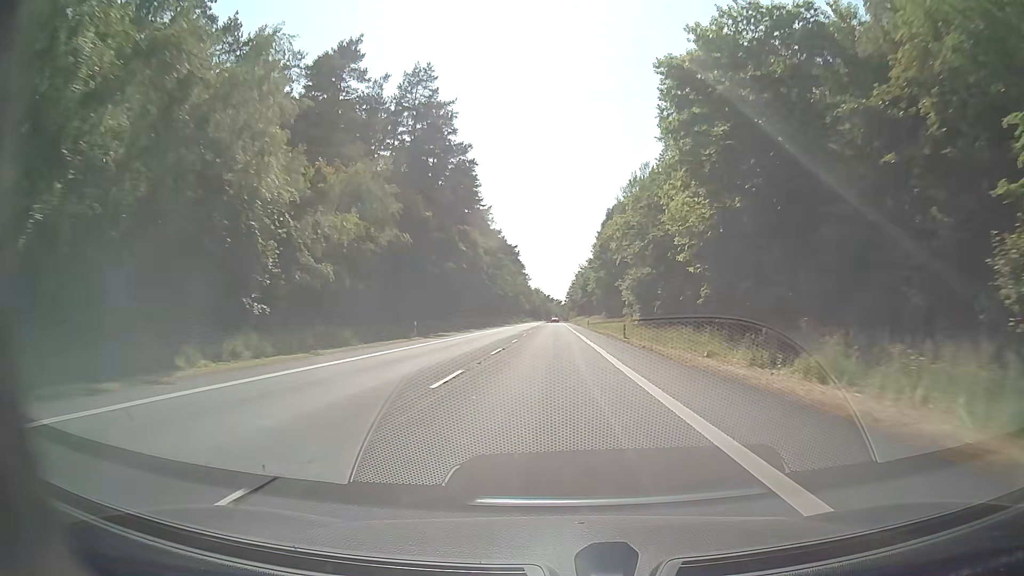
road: secondary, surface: asphalt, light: Day
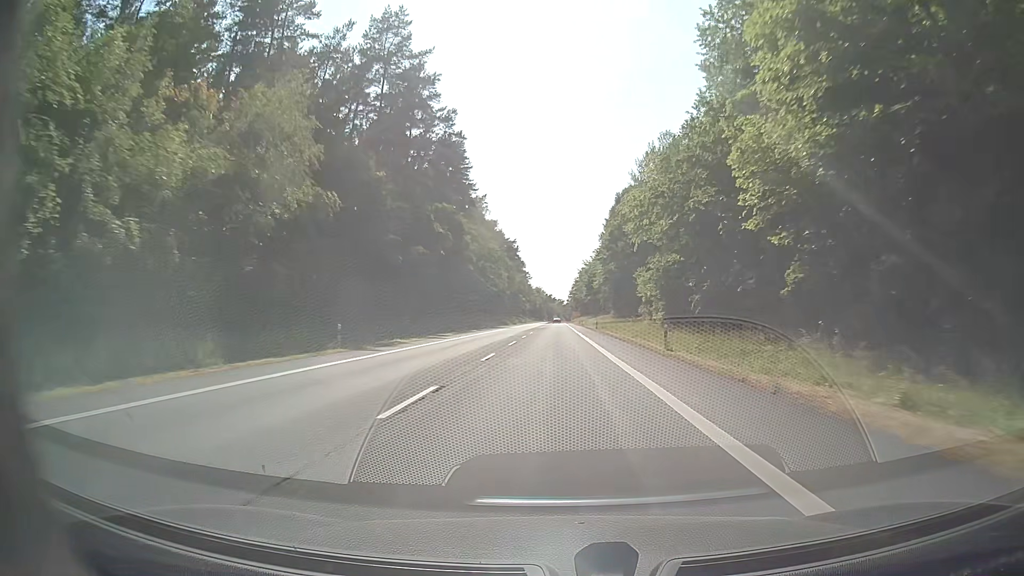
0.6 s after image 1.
(0.0, +15.9) m; 0°
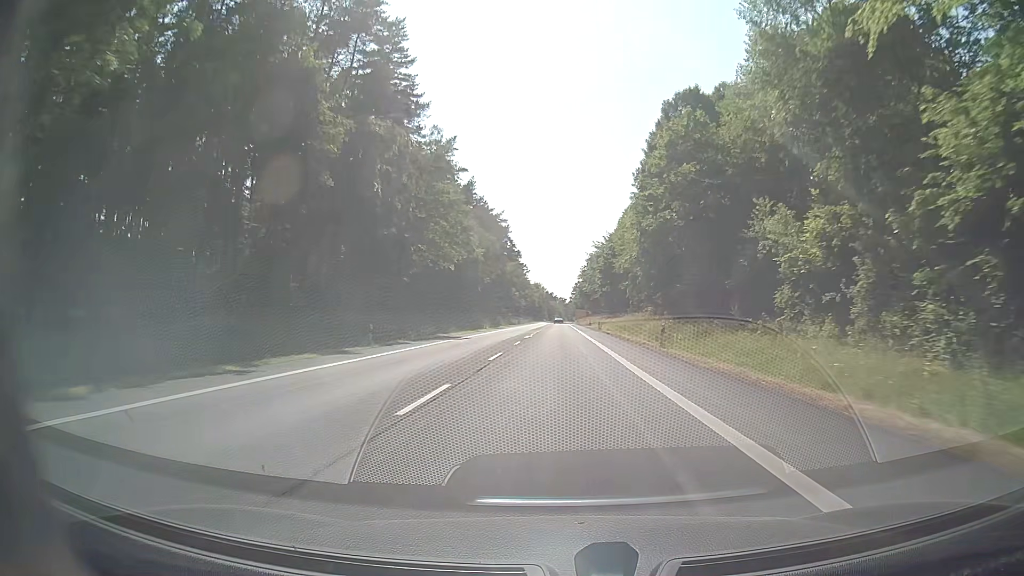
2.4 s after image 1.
(-0.2, +47.6) m; 0°
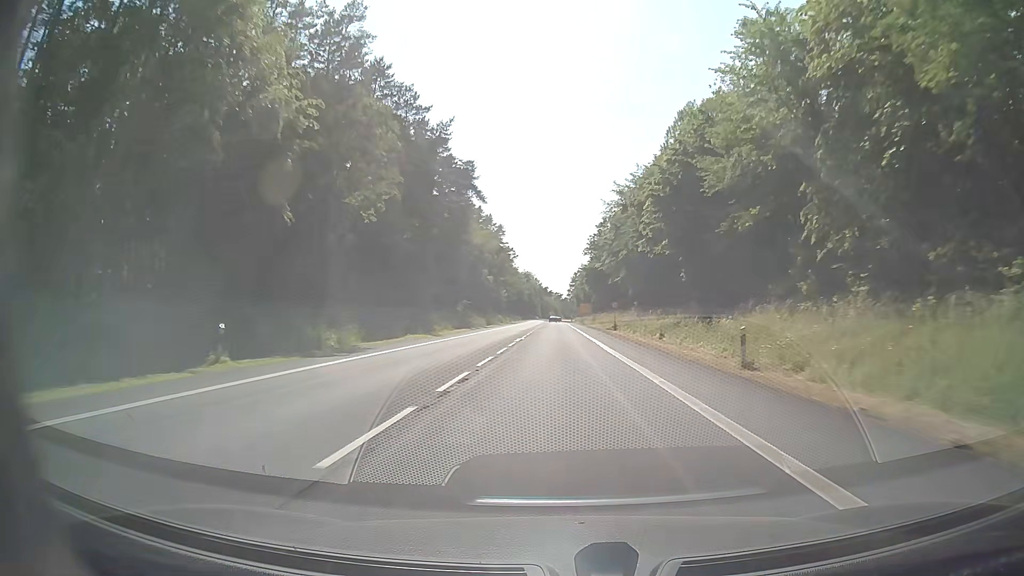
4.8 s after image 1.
(+0.2, +63.4) m; 0°
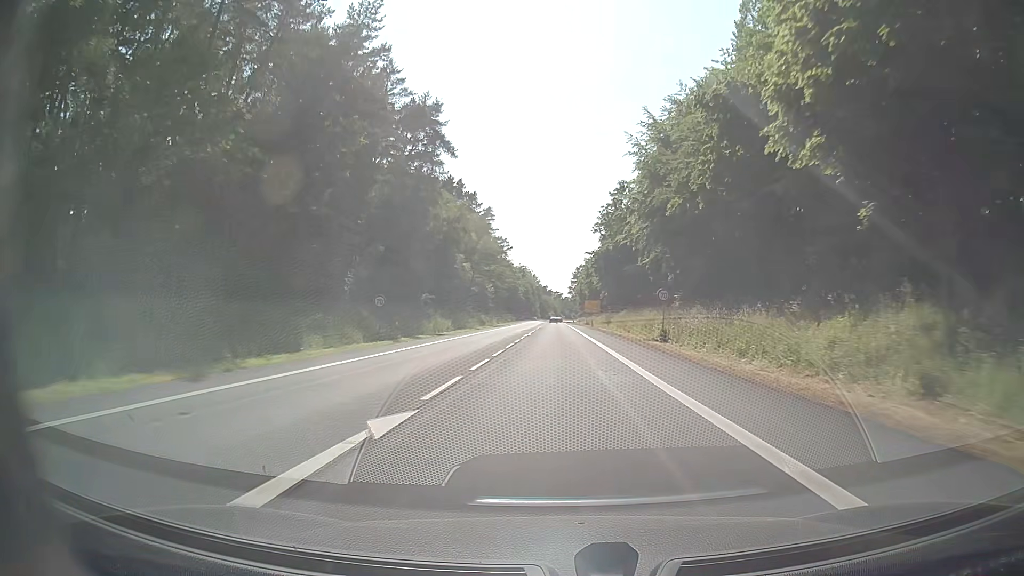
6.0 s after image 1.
(+0.1, +30.8) m; 0°
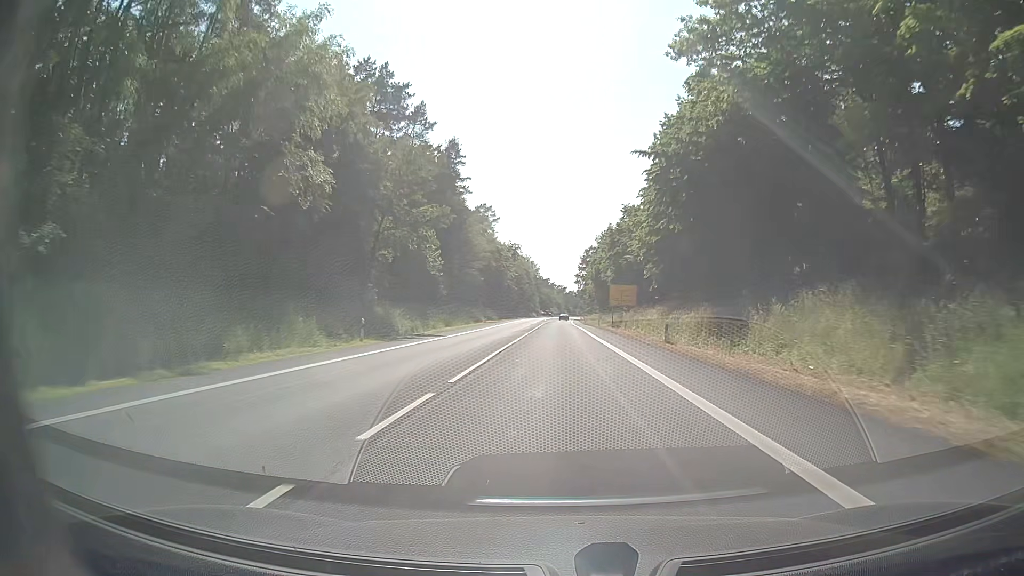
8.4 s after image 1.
(+0.1, +57.2) m; 0°
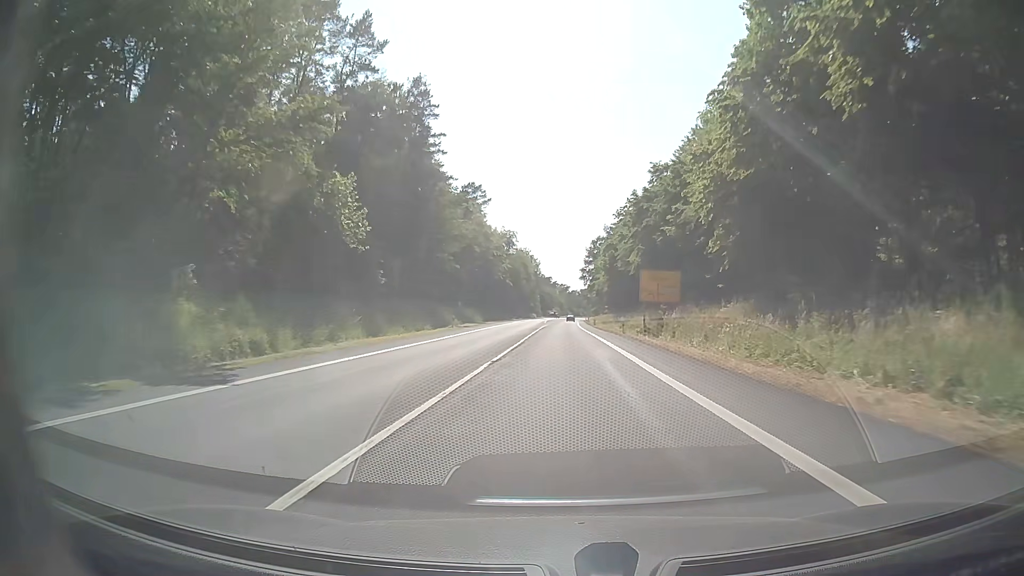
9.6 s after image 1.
(-0.1, +26.4) m; -1°
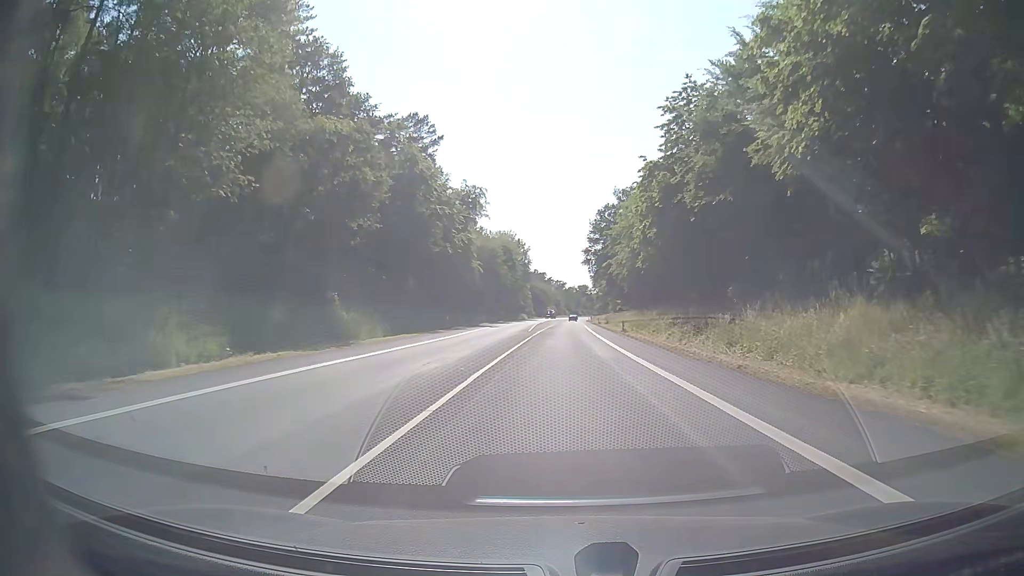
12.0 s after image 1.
(+0.3, +48.3) m; 0°
(0, +10) (0, +20) (0, +30) (0, +40) (+1, +50) (+1, +60) (+1, +70) (+1, +80) (+2, +90) (+2, +100) m
